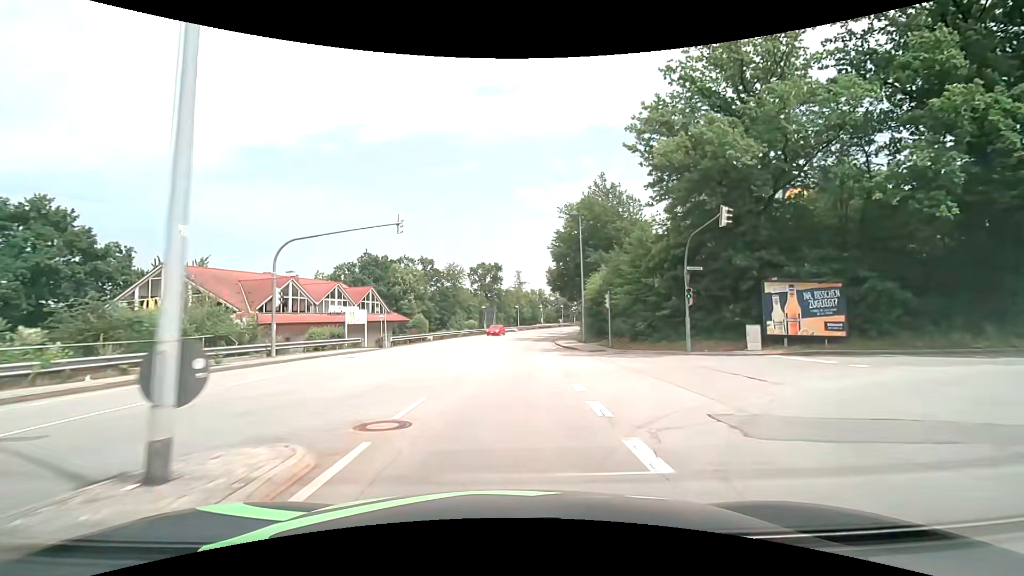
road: tertiary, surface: asphalt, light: Day
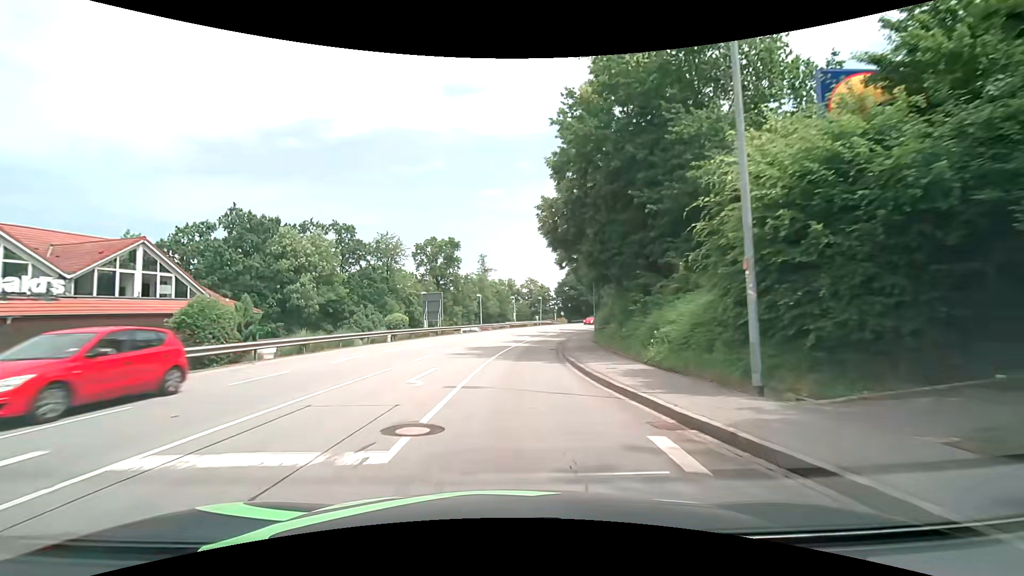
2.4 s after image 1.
(+1.2, +29.9) m; +4°
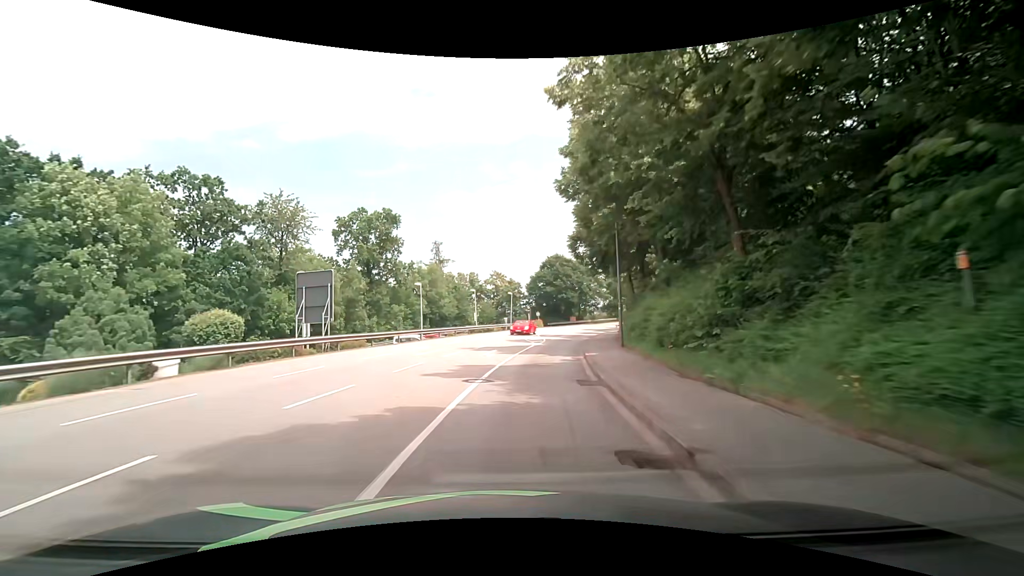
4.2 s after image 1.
(+0.9, +21.8) m; +4°
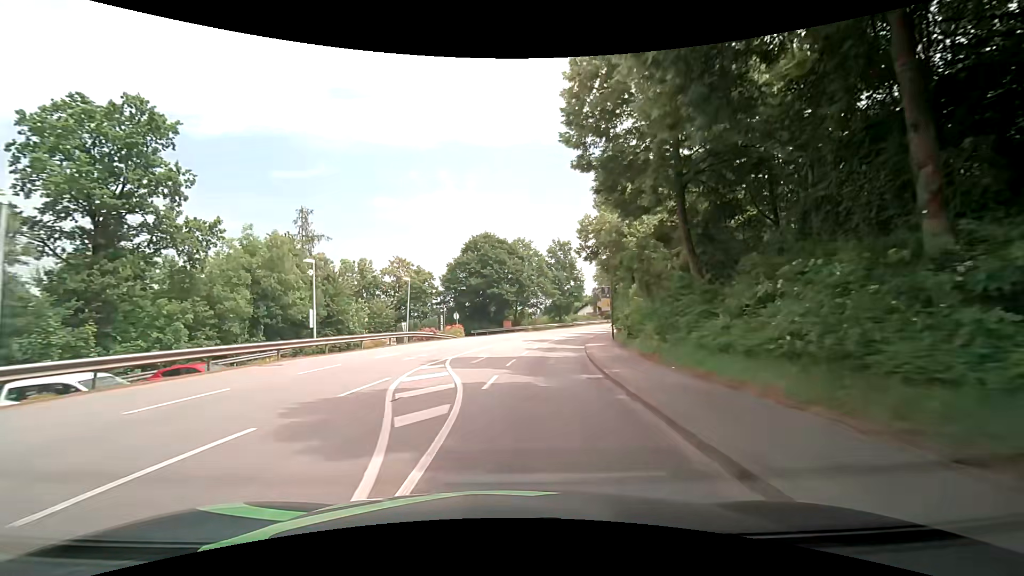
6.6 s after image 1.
(+2.0, +27.7) m; +8°
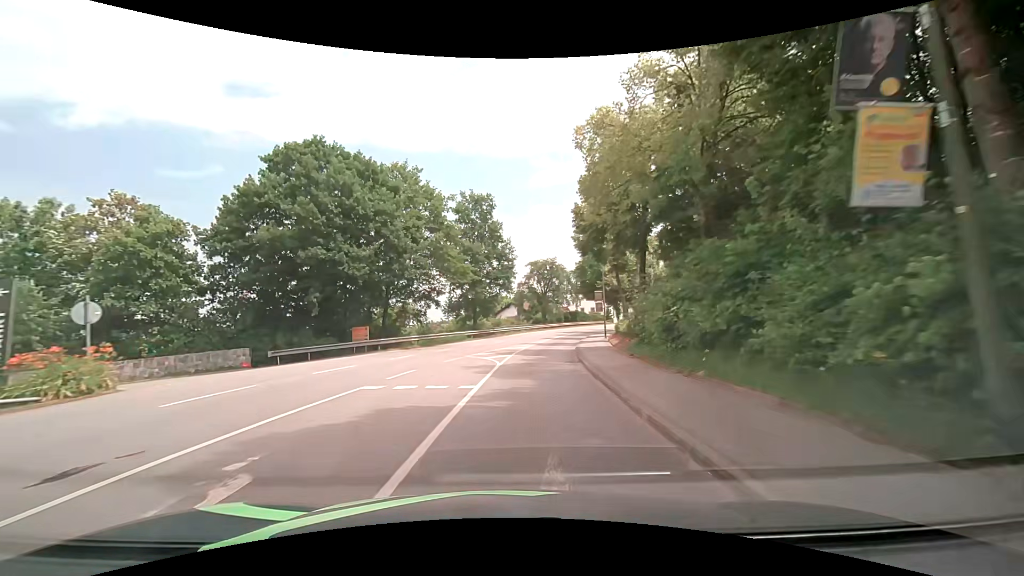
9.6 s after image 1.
(+3.4, +33.5) m; +10°
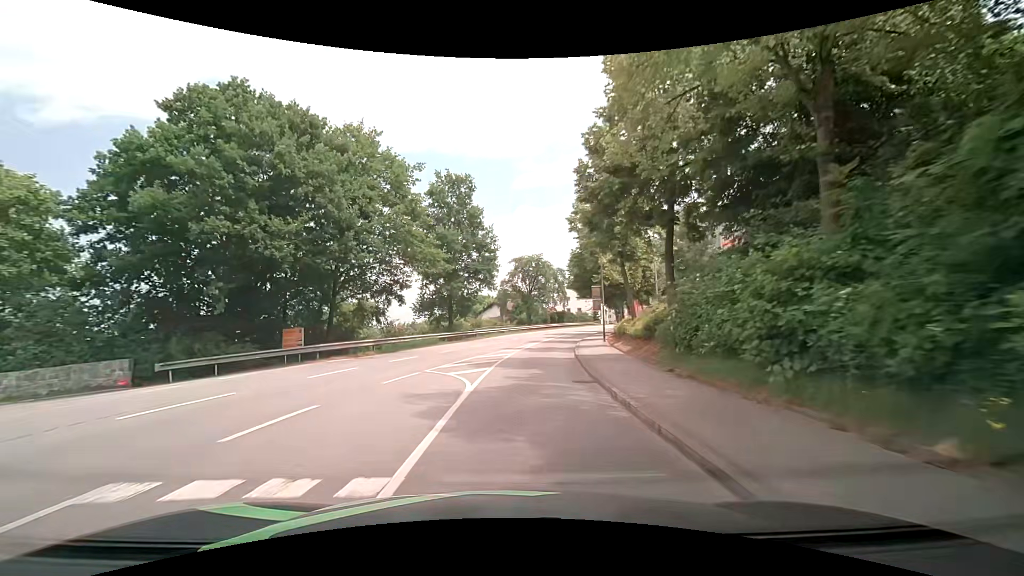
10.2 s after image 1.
(+0.2, +6.8) m; +2°
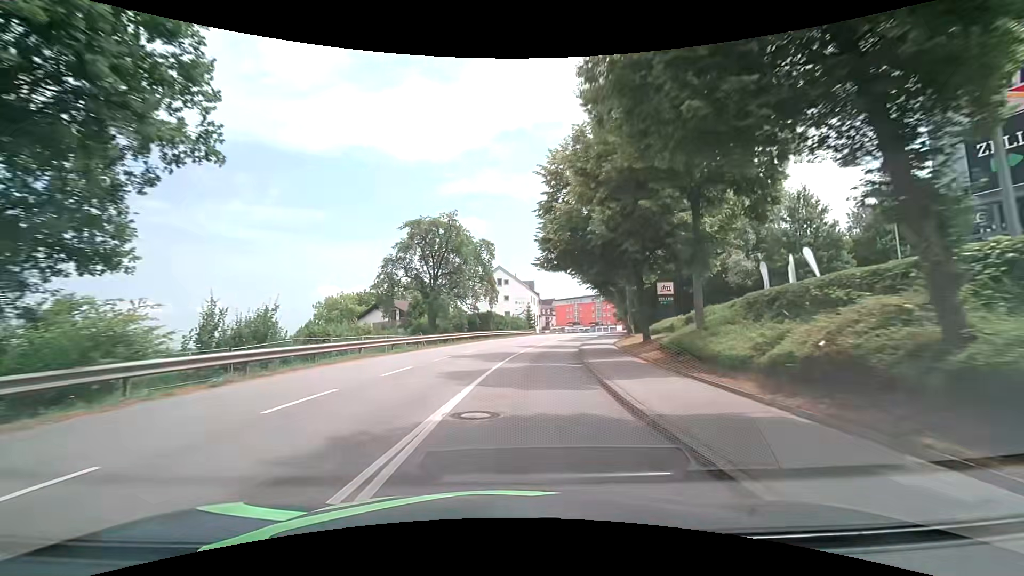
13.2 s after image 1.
(+2.9, +34.7) m; +10°
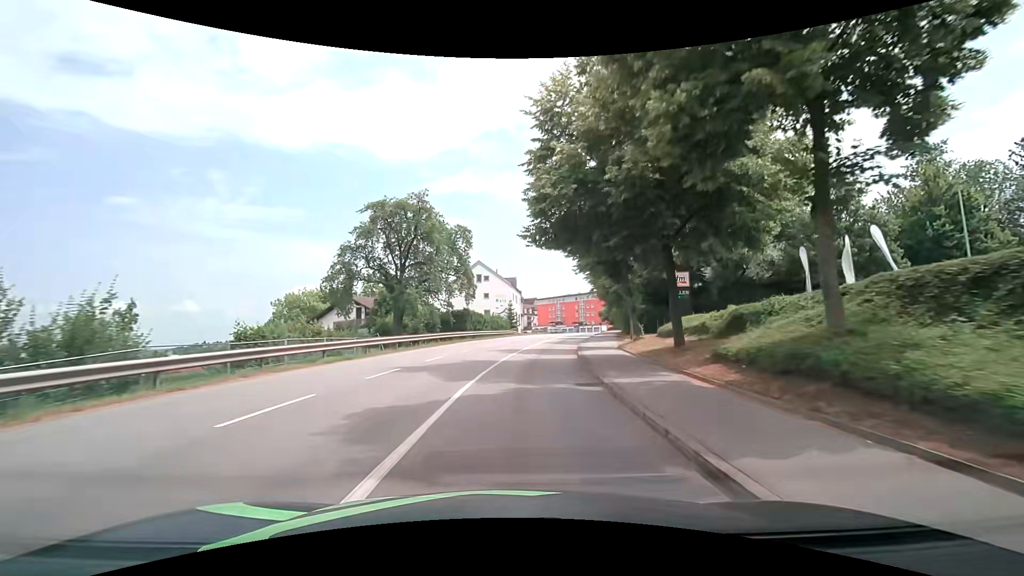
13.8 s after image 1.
(+0.1, +7.0) m; +2°
(0, +10) (+1, +20) (+2, +30) (+4, +40) (+6, +50) (+8, +59) (+10, +69) (+12, +79) (+14, +89) (+16, +98) m
